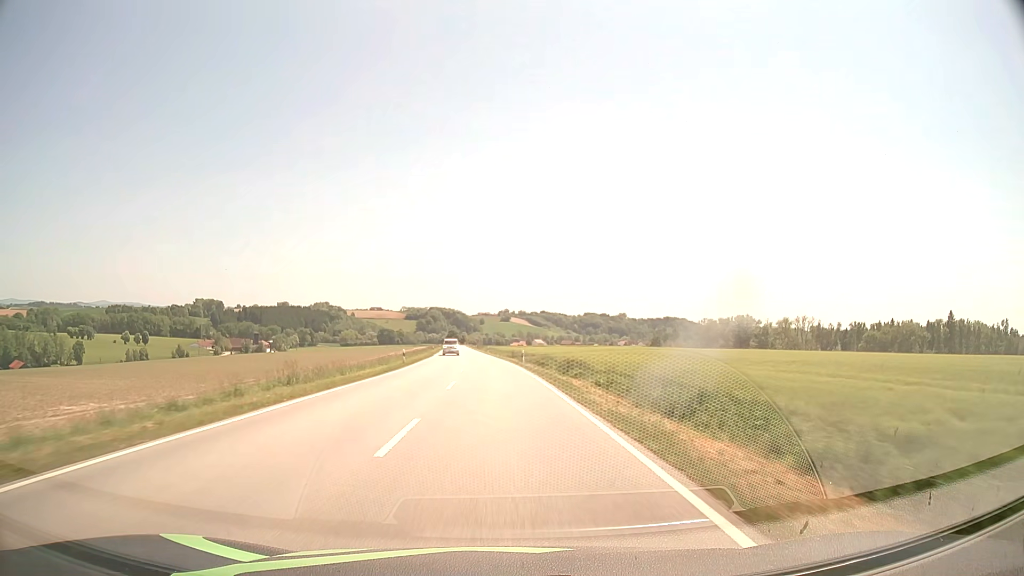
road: secondary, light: Day
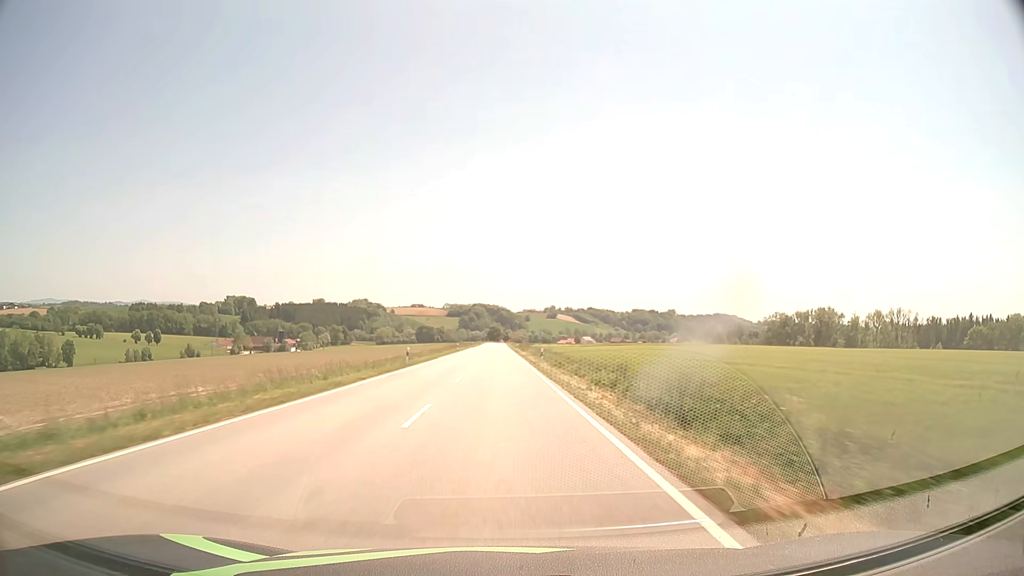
(-1.8, +56.9) m; -4°
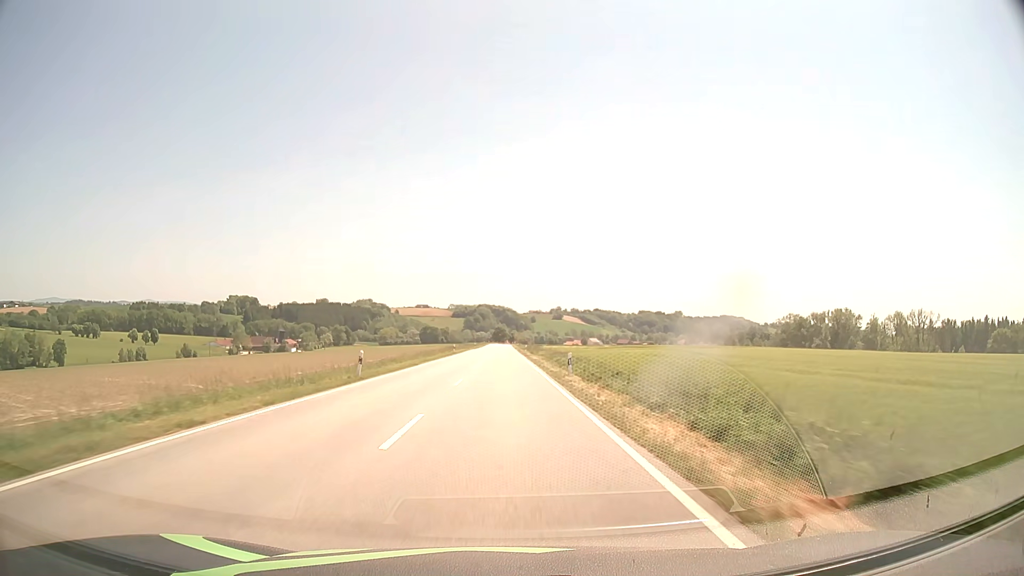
(-0.1, +14.2) m; -1°
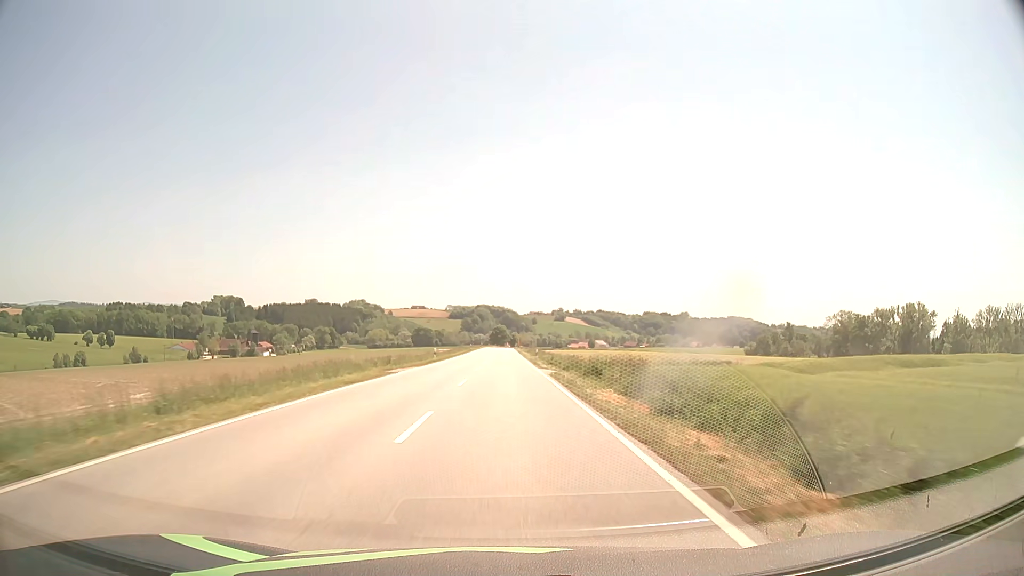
(-0.2, +71.1) m; 0°
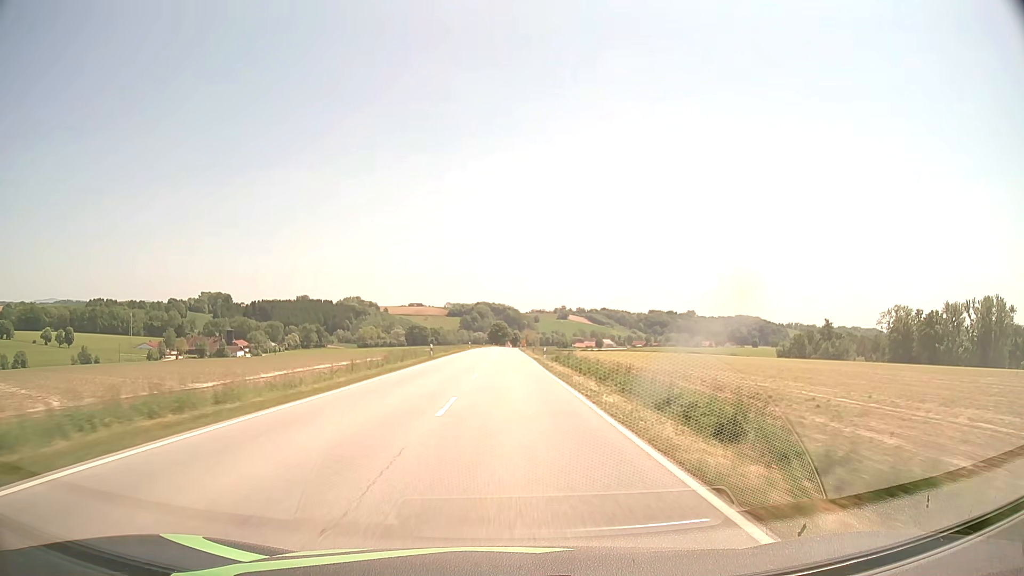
(-0.2, +56.8) m; 0°
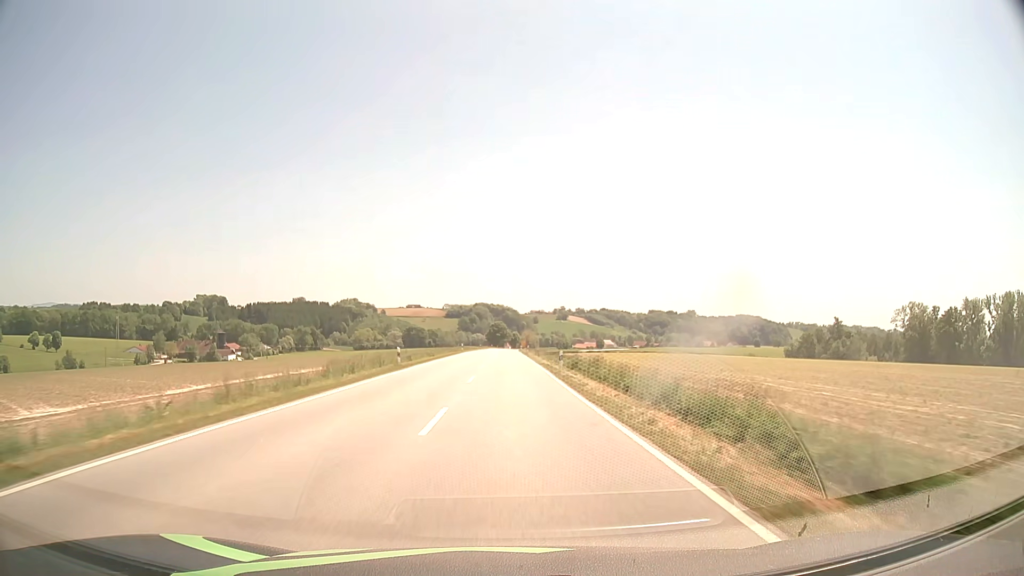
(0.0, +14.2) m; 0°
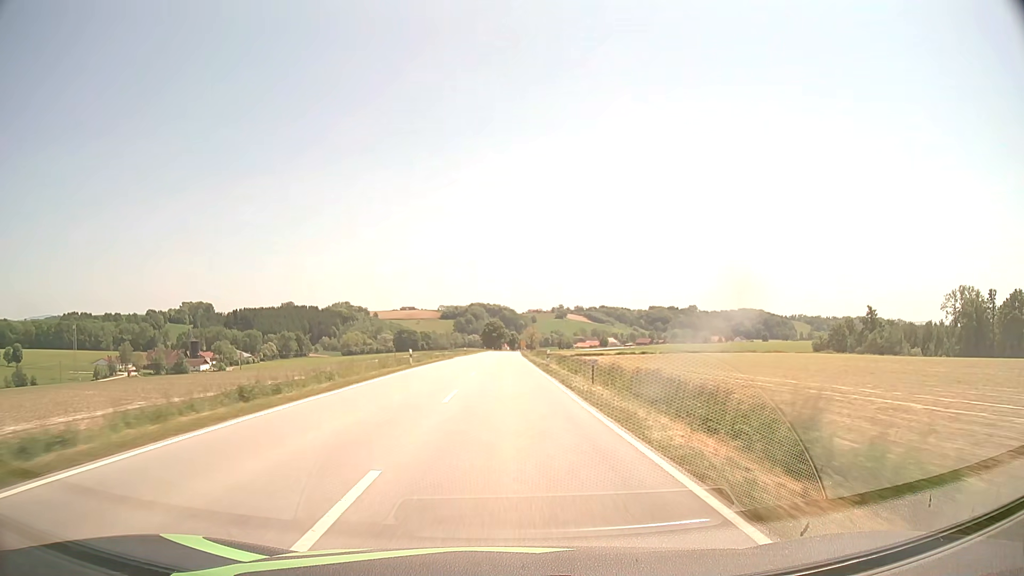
(+0.1, +42.5) m; 0°
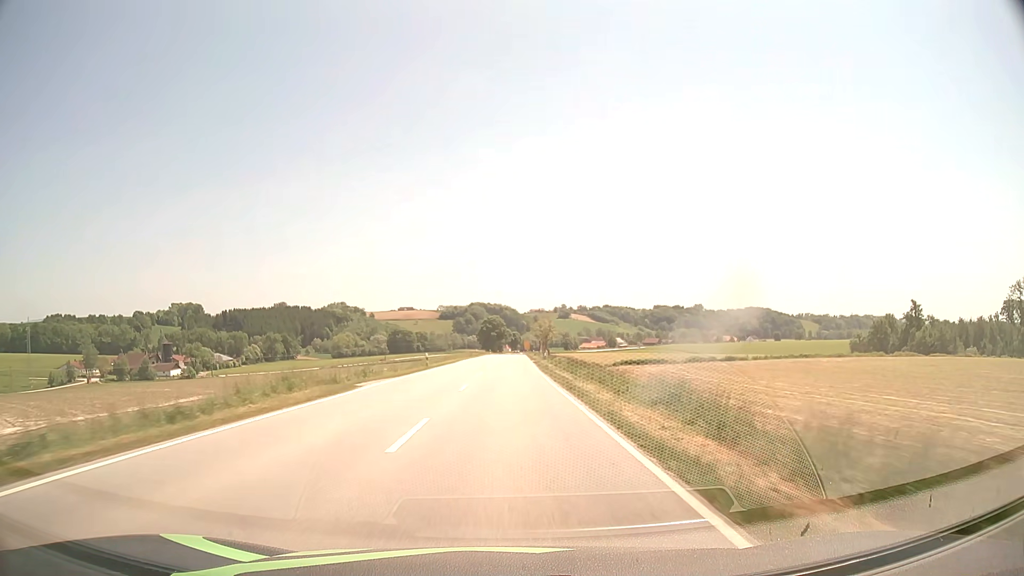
(0.0, +42.6) m; 0°
(0, +10) (0, +20) (0, +30) (0, +40) (0, +50) (0, +60) (+1, +70) (+1, +80) (+1, +90) (+1, +100) m
